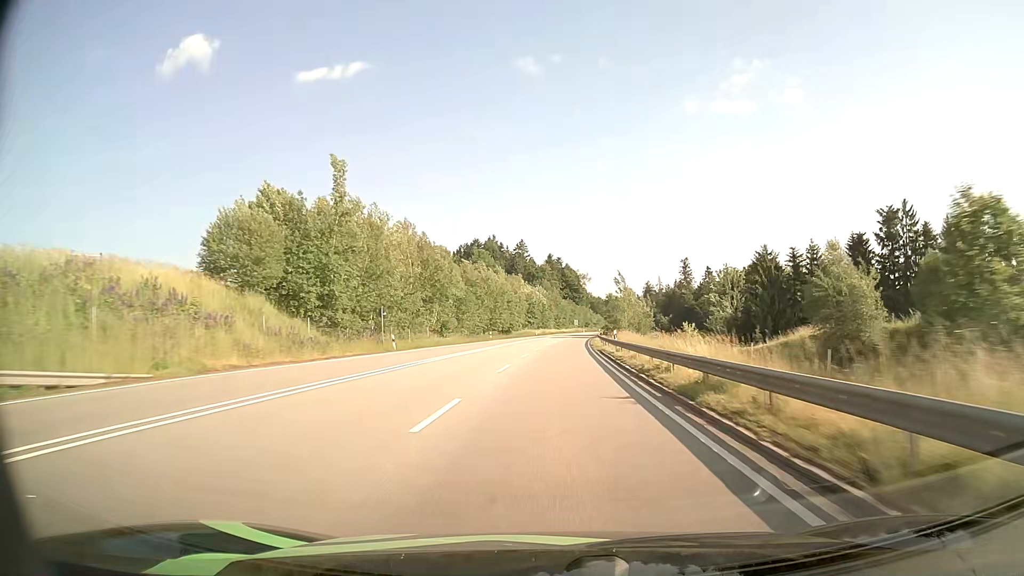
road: primary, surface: asphalt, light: Day
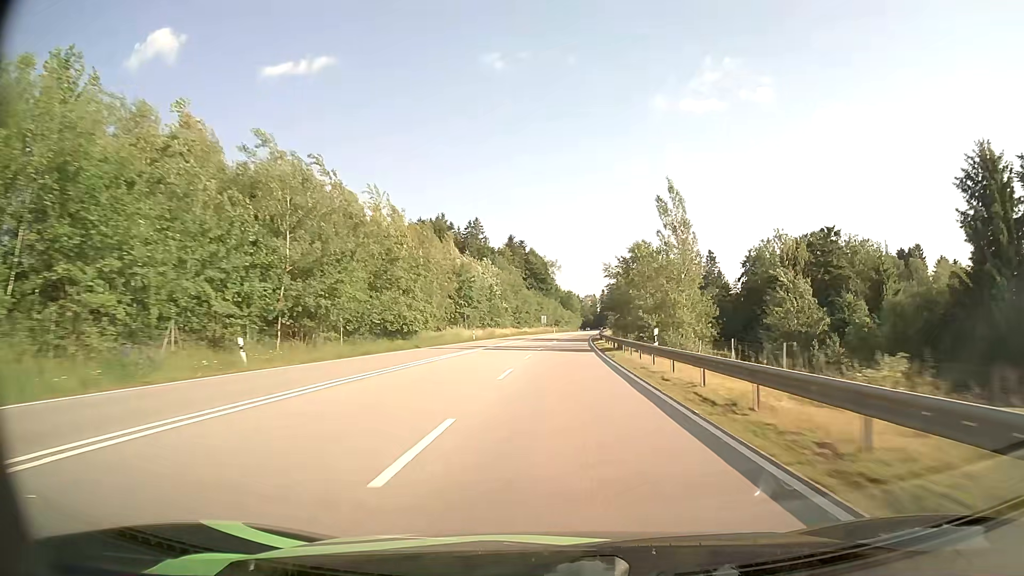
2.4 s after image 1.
(+1.6, +63.1) m; +3°
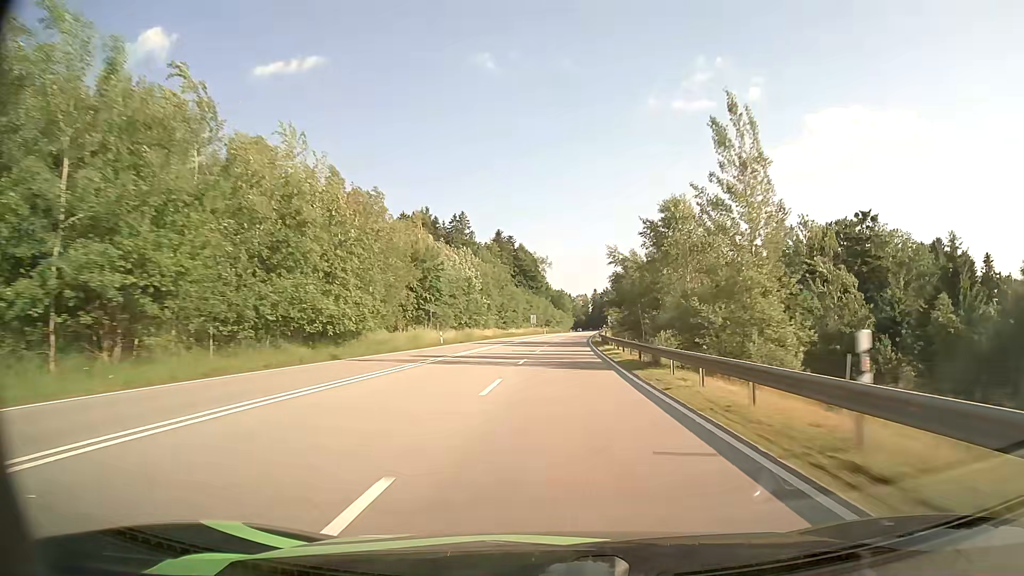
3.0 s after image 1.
(+0.1, +15.8) m; +1°
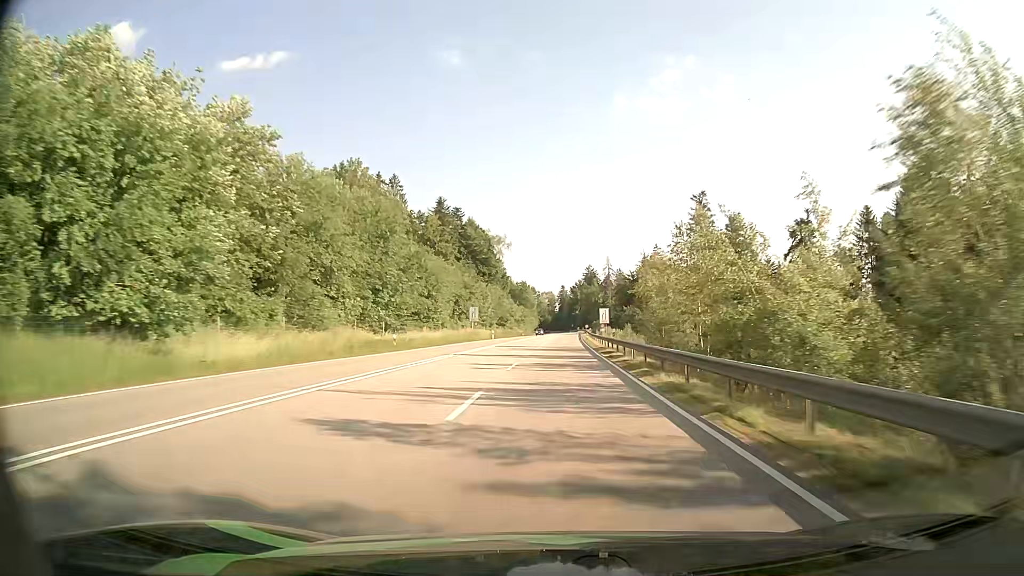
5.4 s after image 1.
(+1.8, +63.1) m; +3°
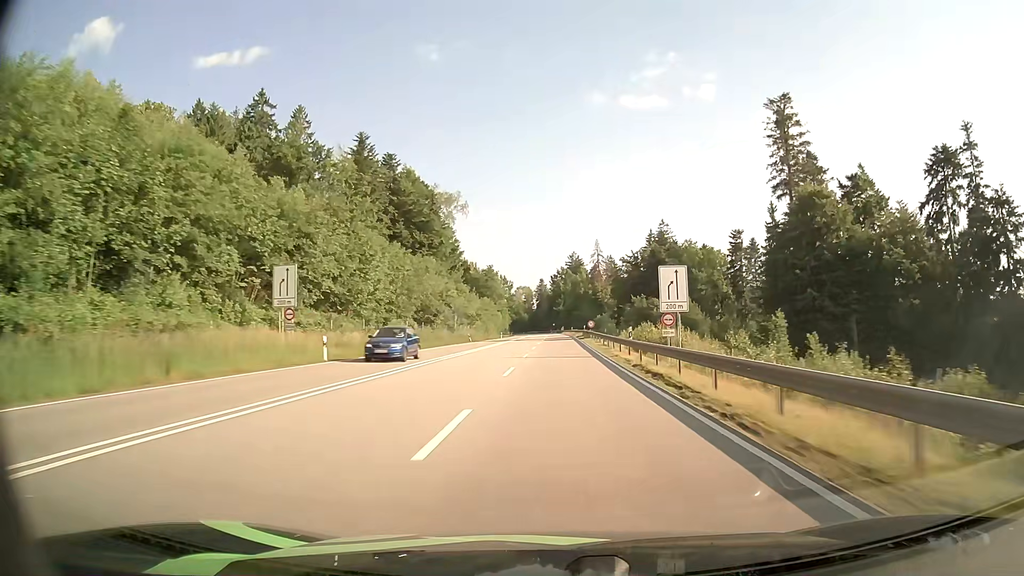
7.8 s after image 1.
(+1.1, +62.7) m; +2°
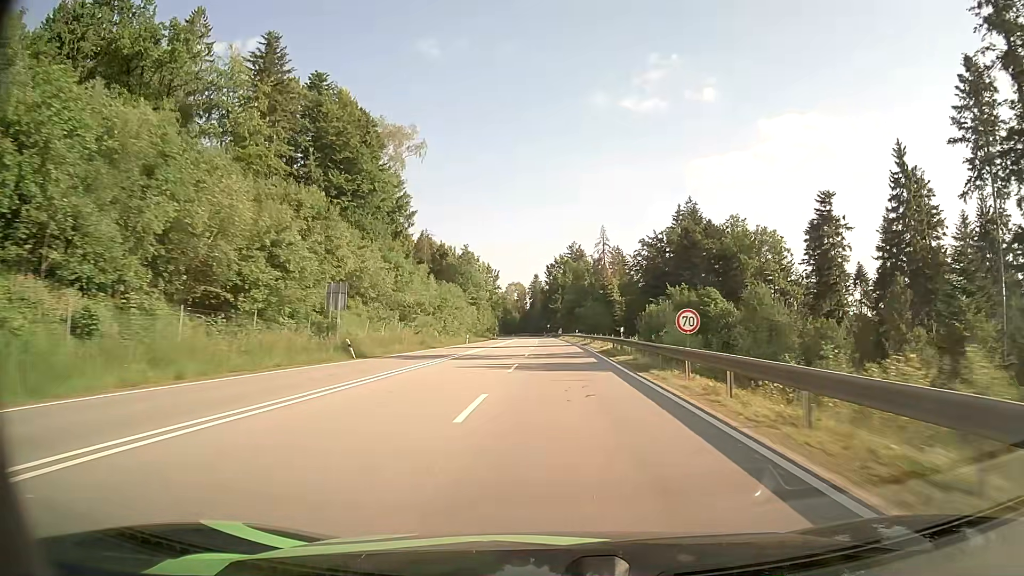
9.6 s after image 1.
(+0.3, +45.1) m; 0°
(0, +10) (0, +20) (0, +30) (0, +40) (0, +50) (0, +60) (0, +70) (0, +80) (0, +90) (0, +100) m
